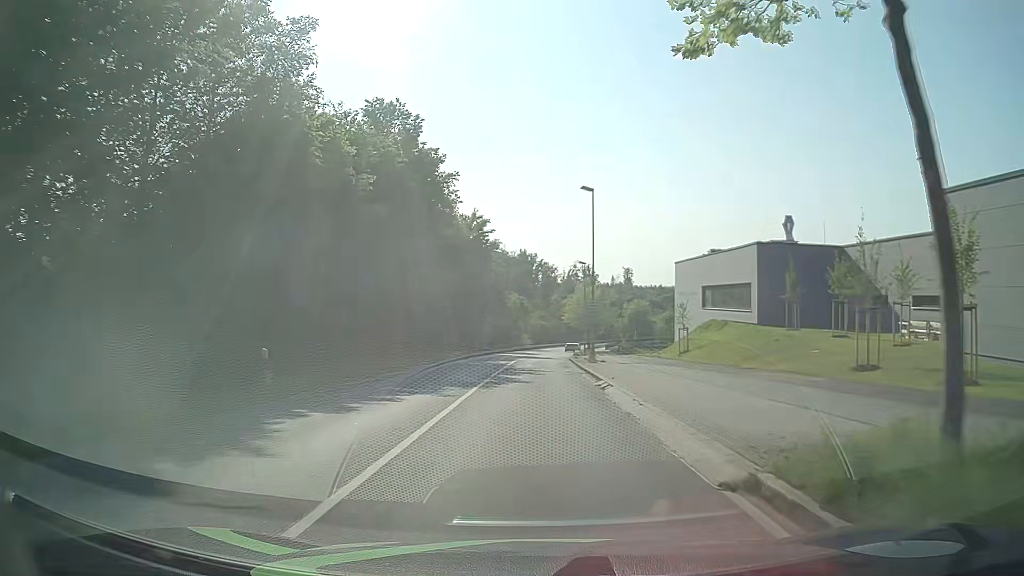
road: secondary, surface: asphalt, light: Day
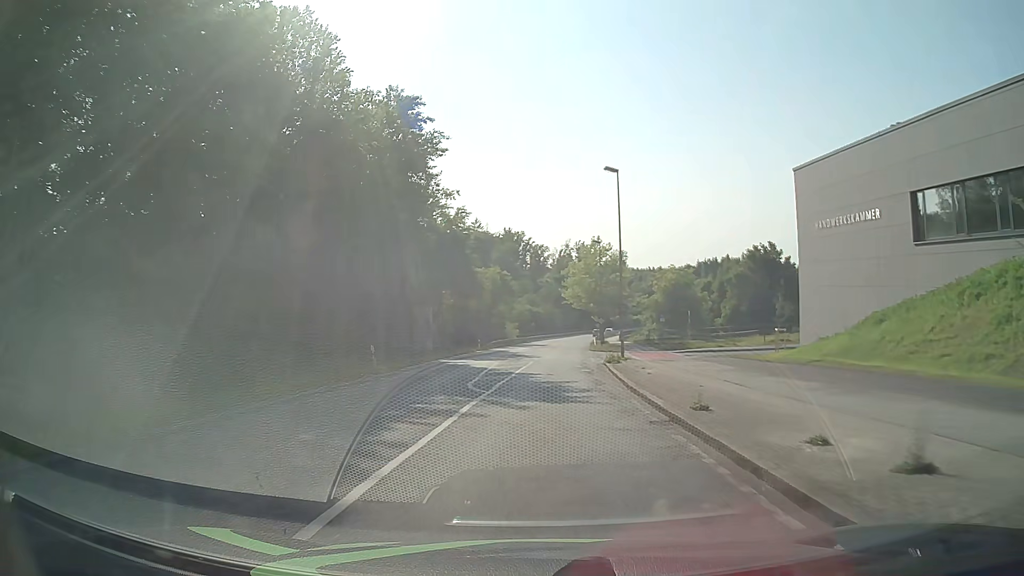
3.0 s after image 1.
(+0.2, +38.0) m; +1°
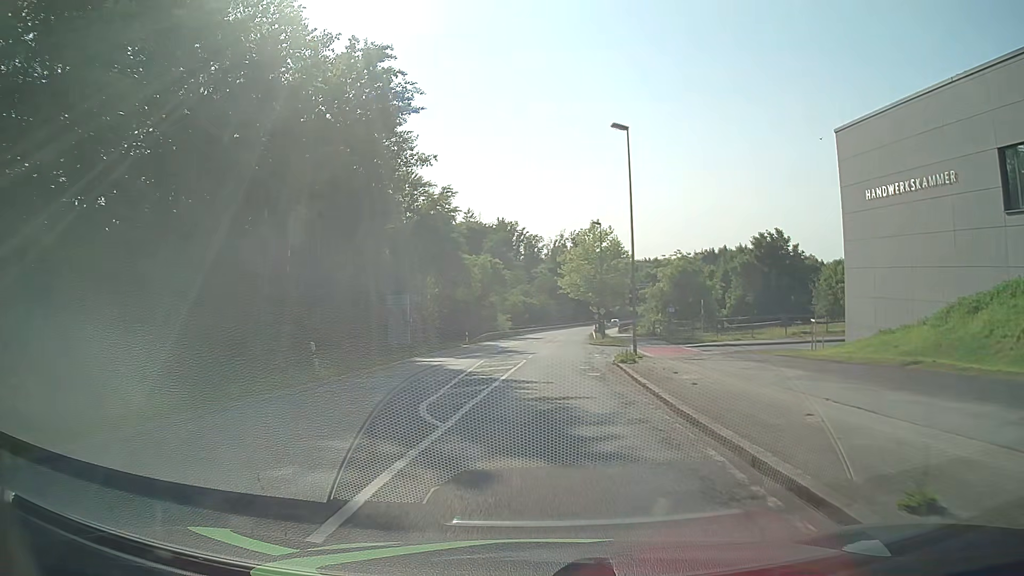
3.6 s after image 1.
(0.0, +6.4) m; 0°
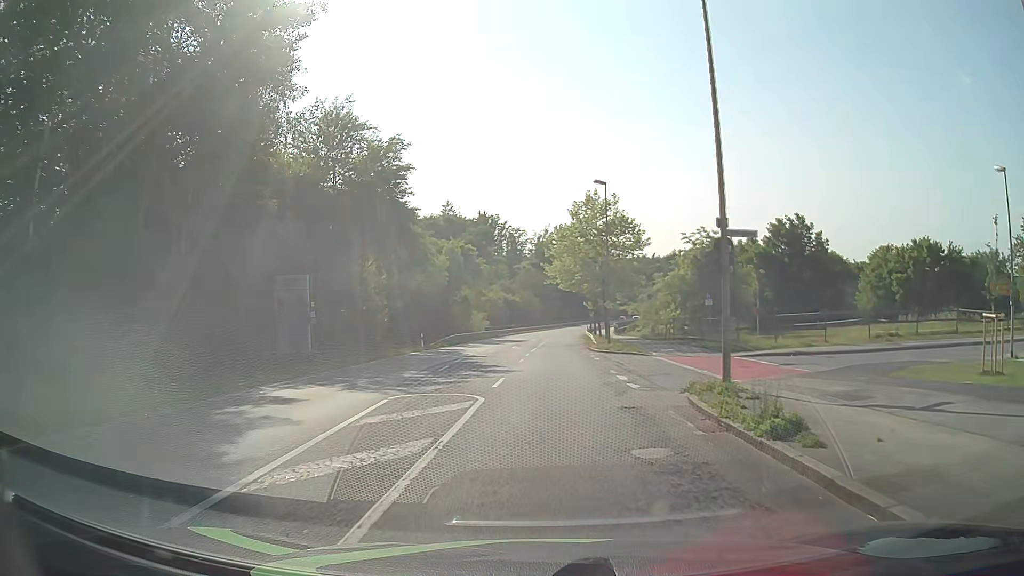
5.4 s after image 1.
(+0.3, +15.9) m; +2°
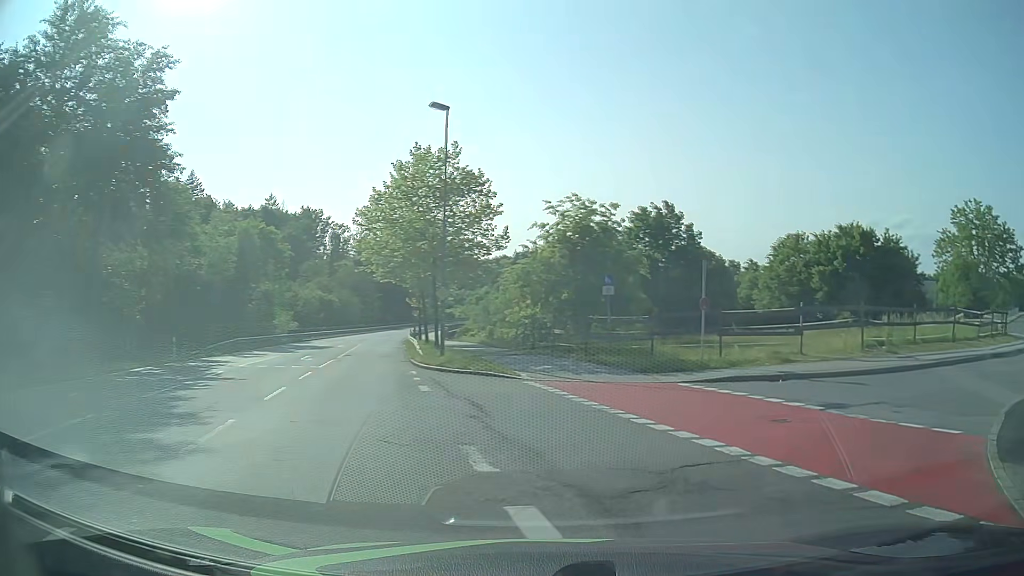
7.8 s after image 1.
(+0.7, +14.6) m; +16°
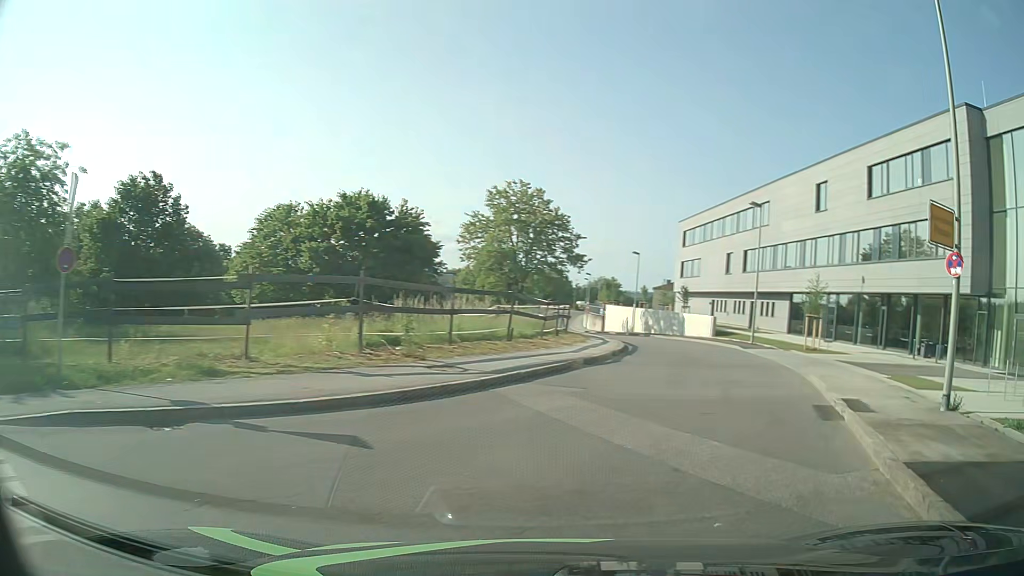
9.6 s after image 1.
(+3.5, +9.7) m; +42°
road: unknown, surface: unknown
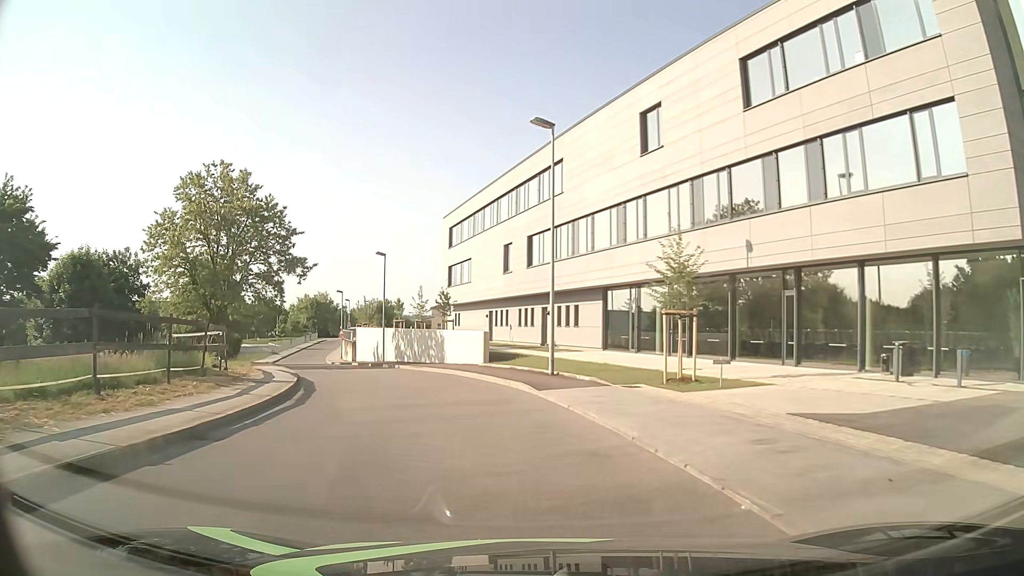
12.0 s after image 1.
(+5.0, +17.5) m; +18°
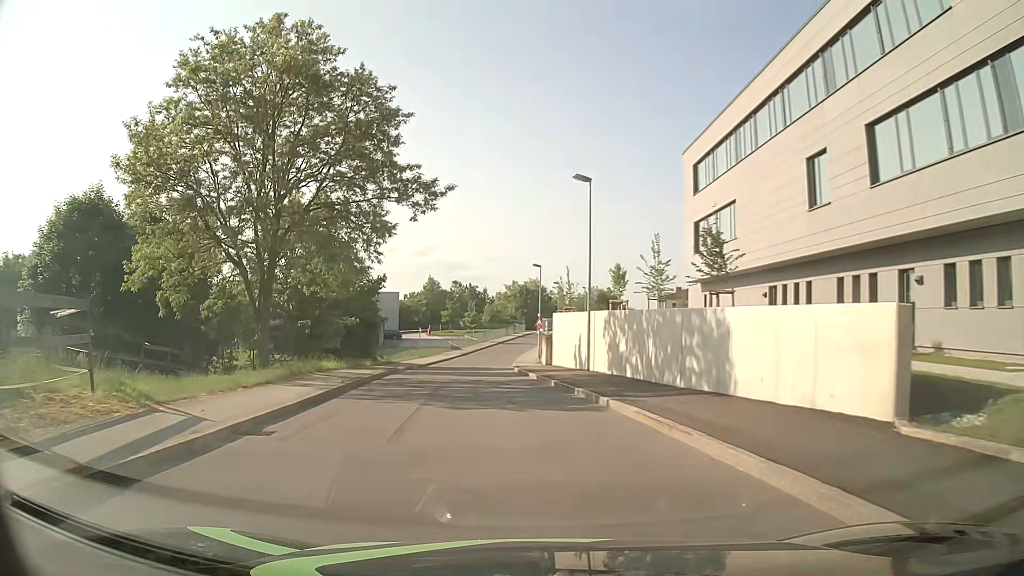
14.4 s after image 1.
(-3.9, +22.5) m; -19°
(0, +10) (-1, +20) (-2, +30) (-3, +40) (-3, +50) (-3, +60) (-3, +70) (-2, +80) (-1, +90) (0, +100) m
